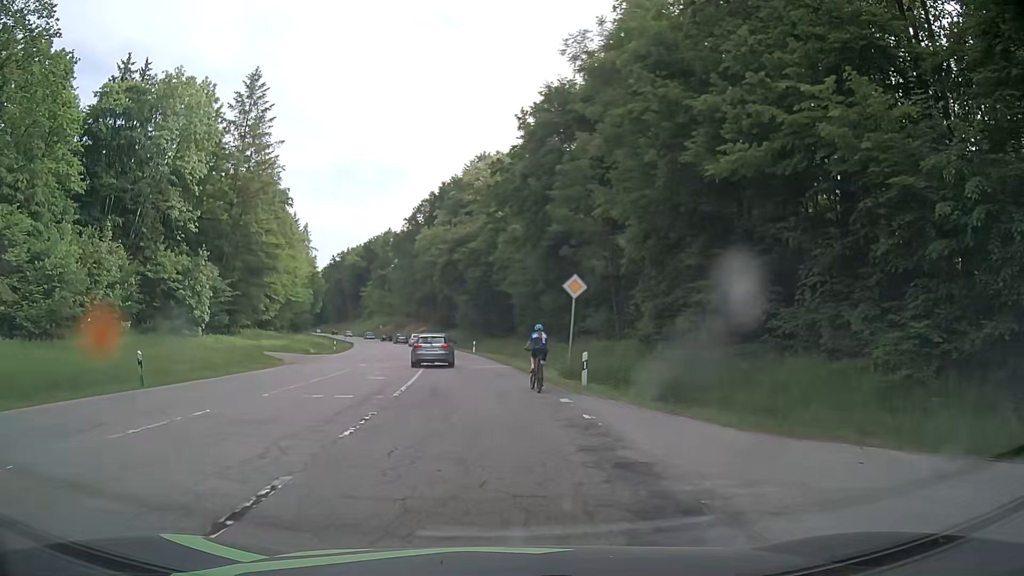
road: secondary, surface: asphalt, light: Day
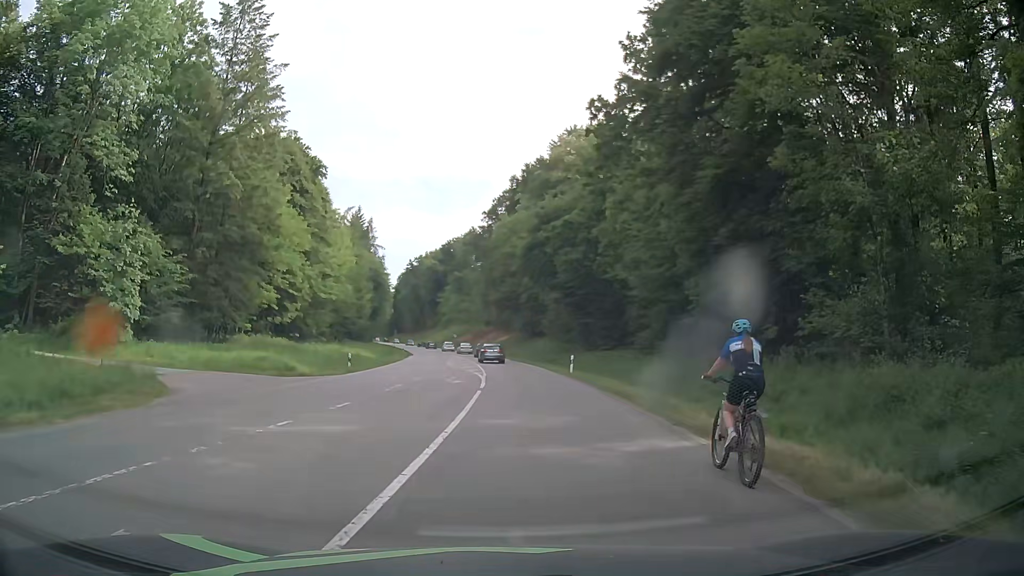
(-1.2, +21.3) m; -8°
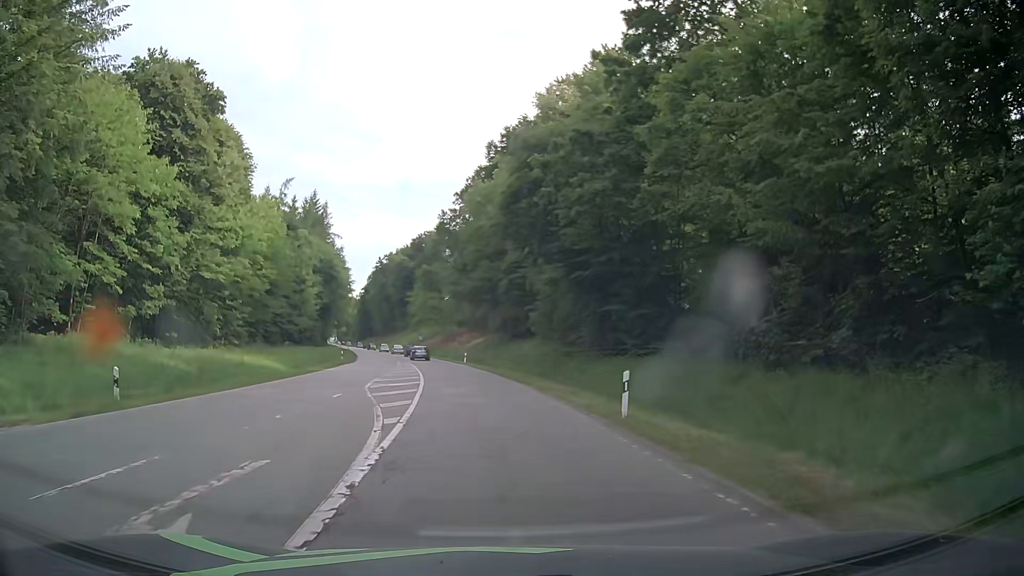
(+0.6, +21.7) m; +2°
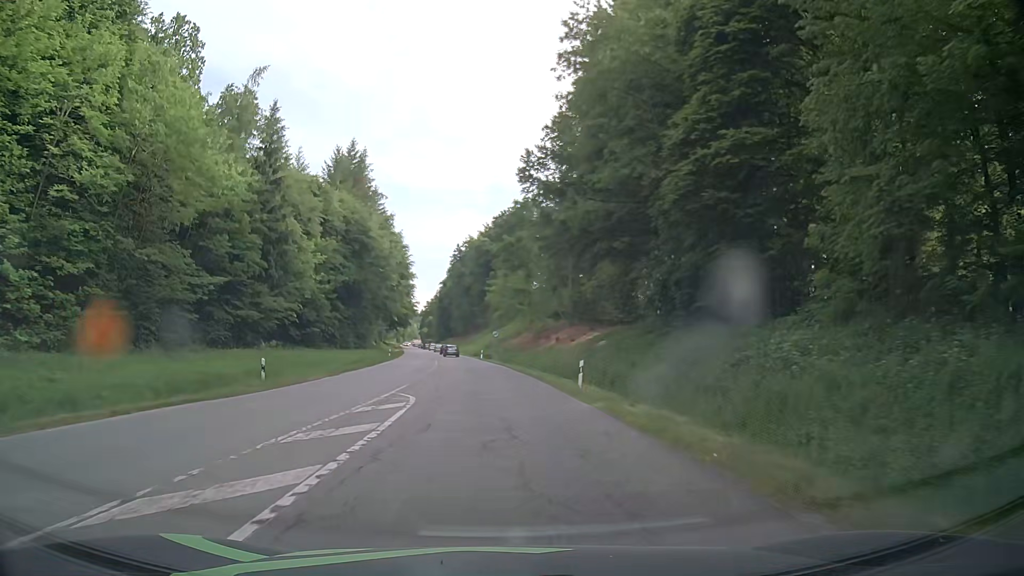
(-2.3, +39.0) m; -7°
